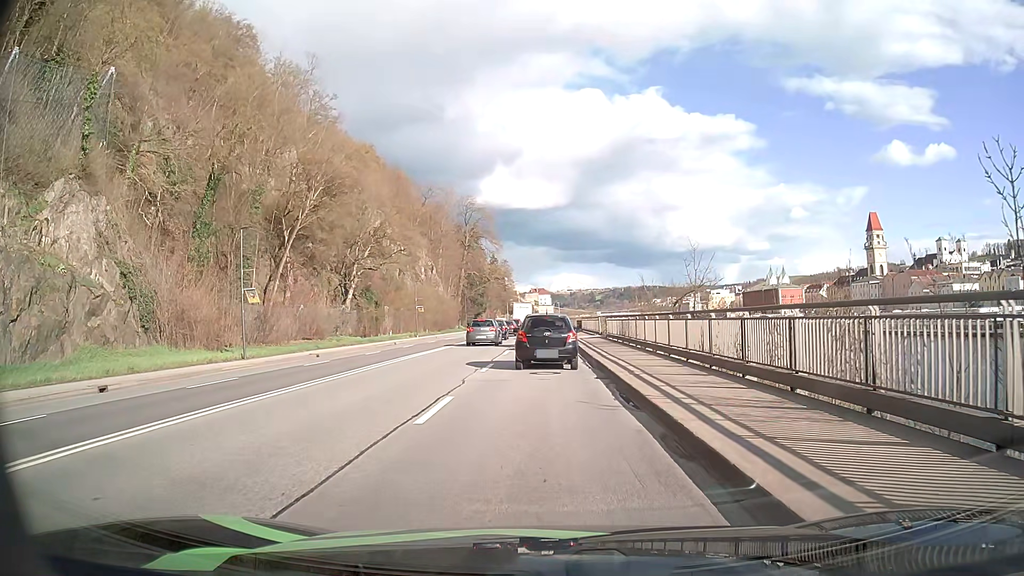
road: primary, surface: asphalt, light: Day
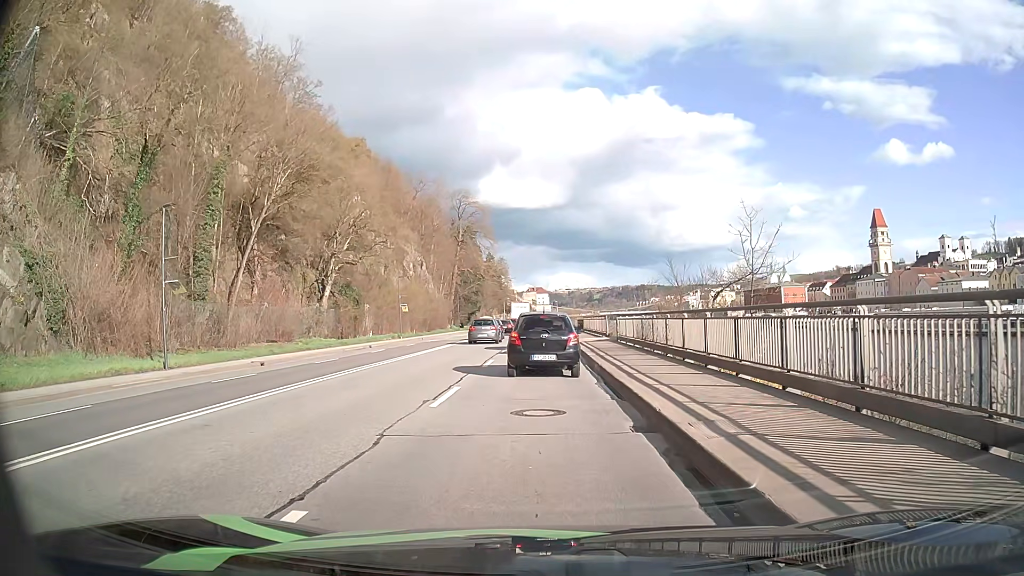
(0.0, +7.3) m; -1°
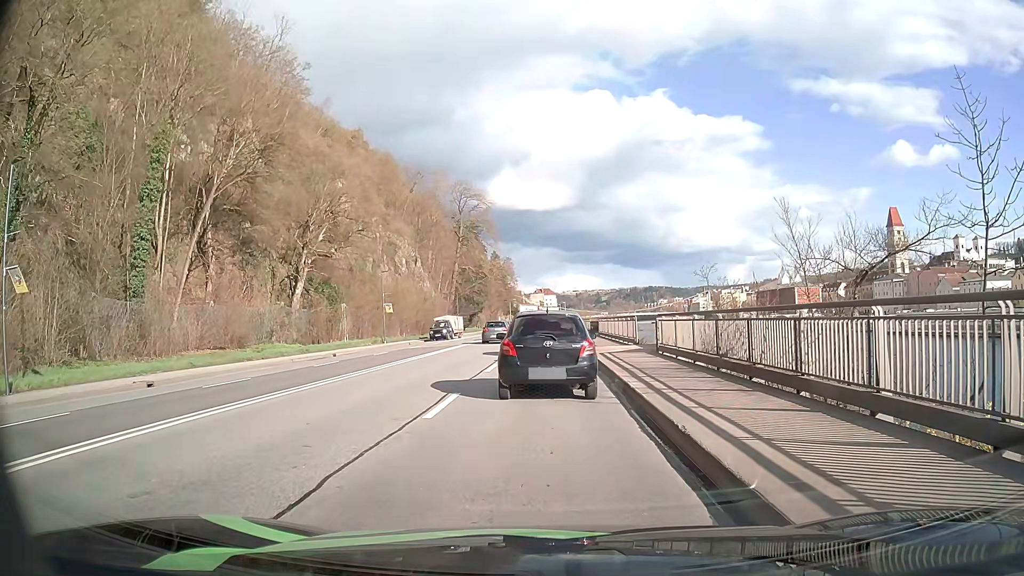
(+0.1, +9.9) m; 0°
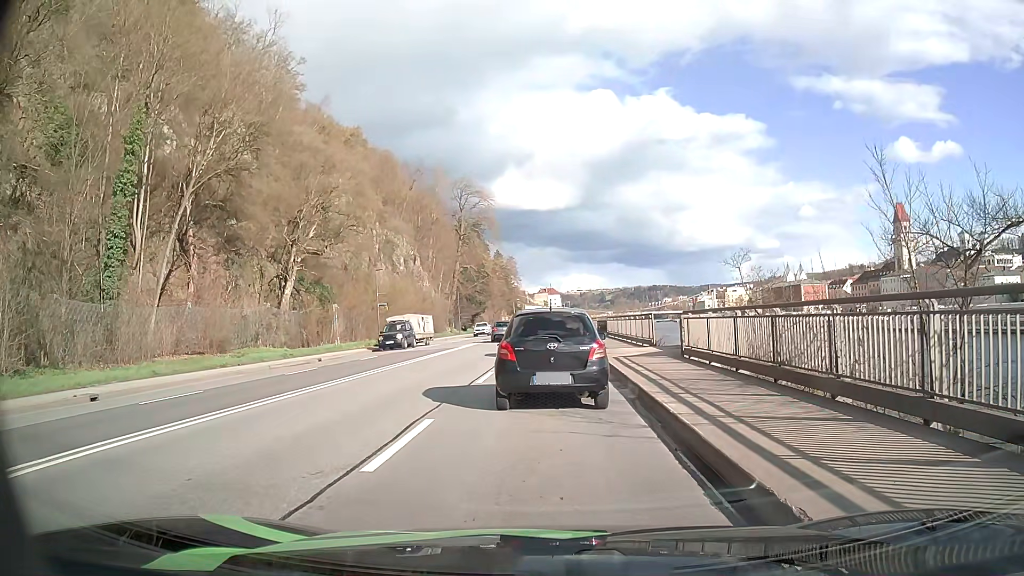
(0.0, +3.4) m; 0°
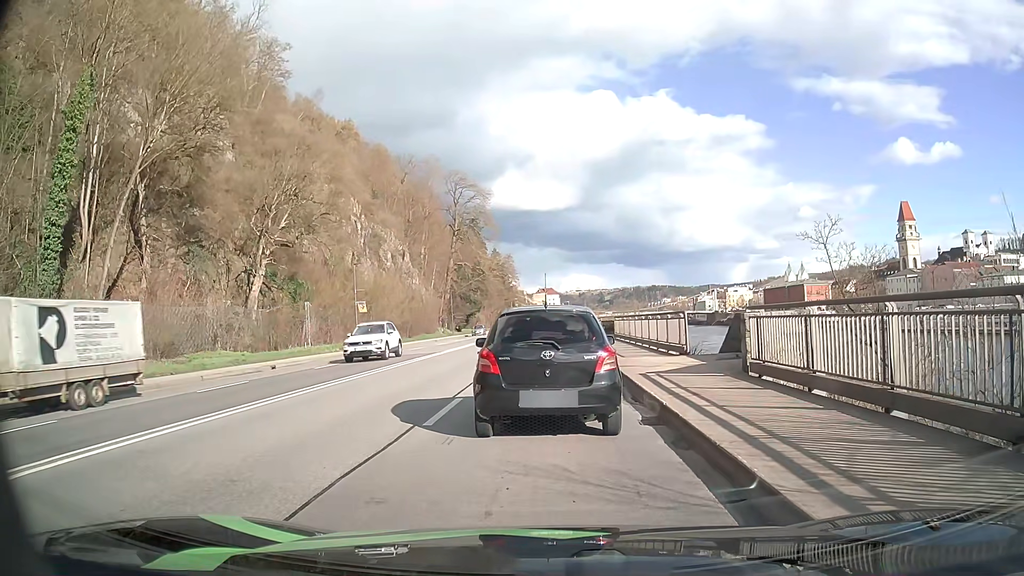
(0.0, +6.2) m; -1°
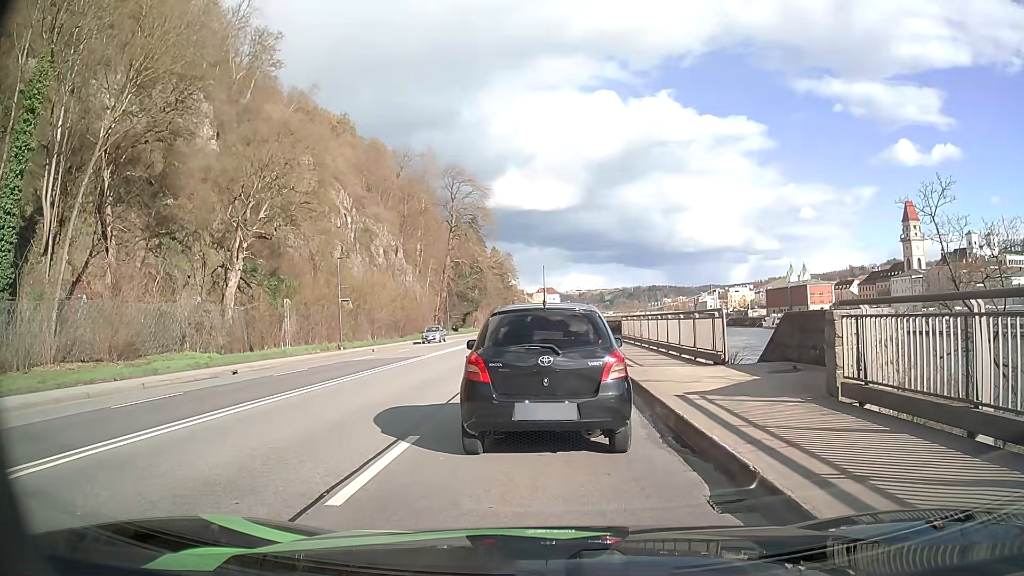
(0.0, +4.0) m; 0°
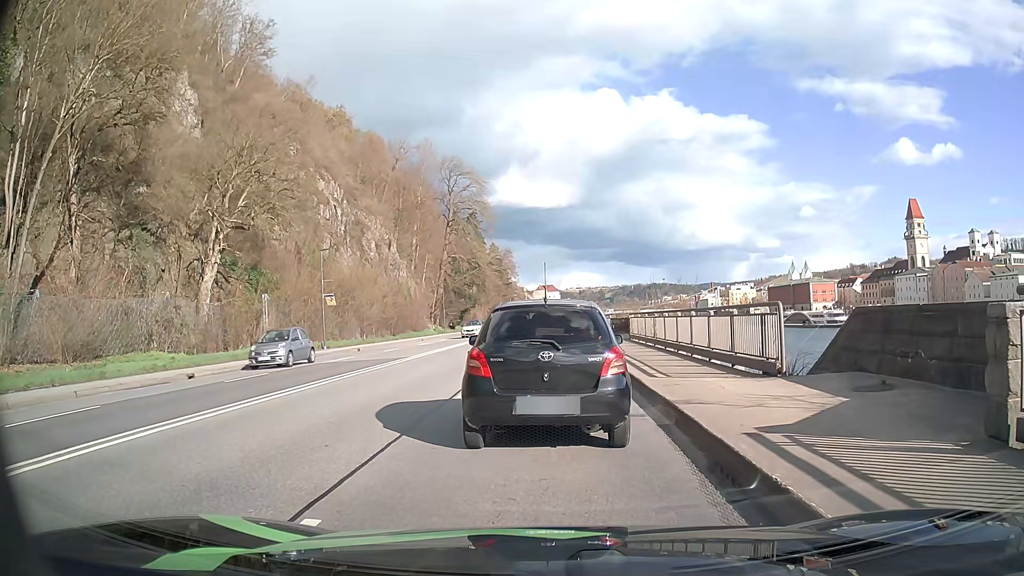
(0.0, +3.6) m; 0°
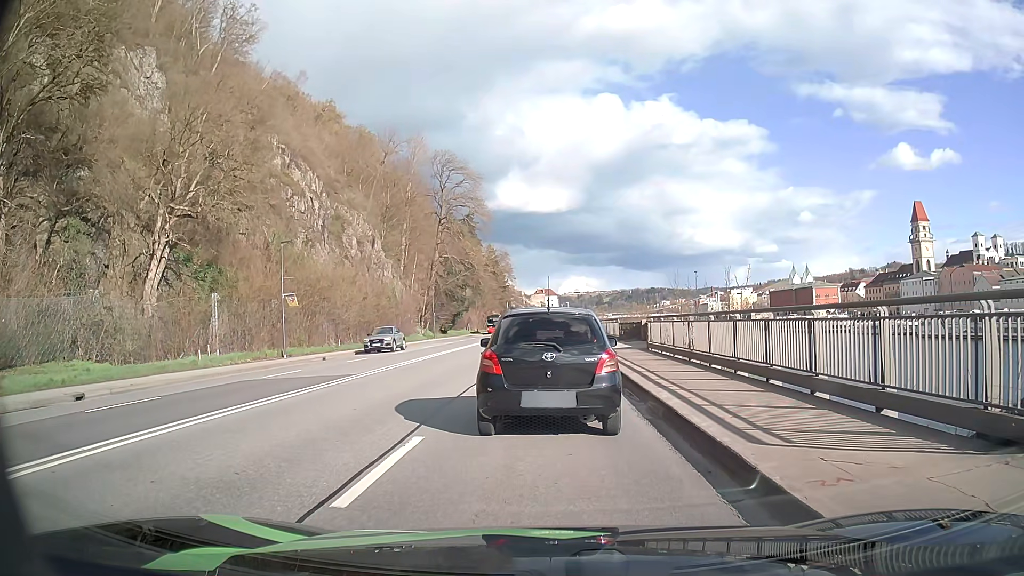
(+0.1, +6.5) m; +1°
